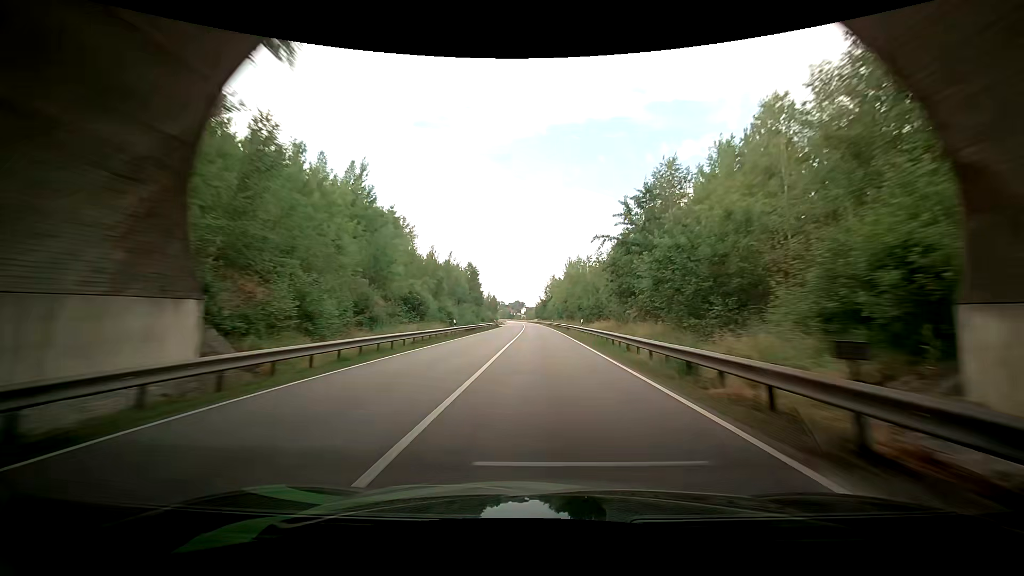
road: primary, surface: asphalt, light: Day
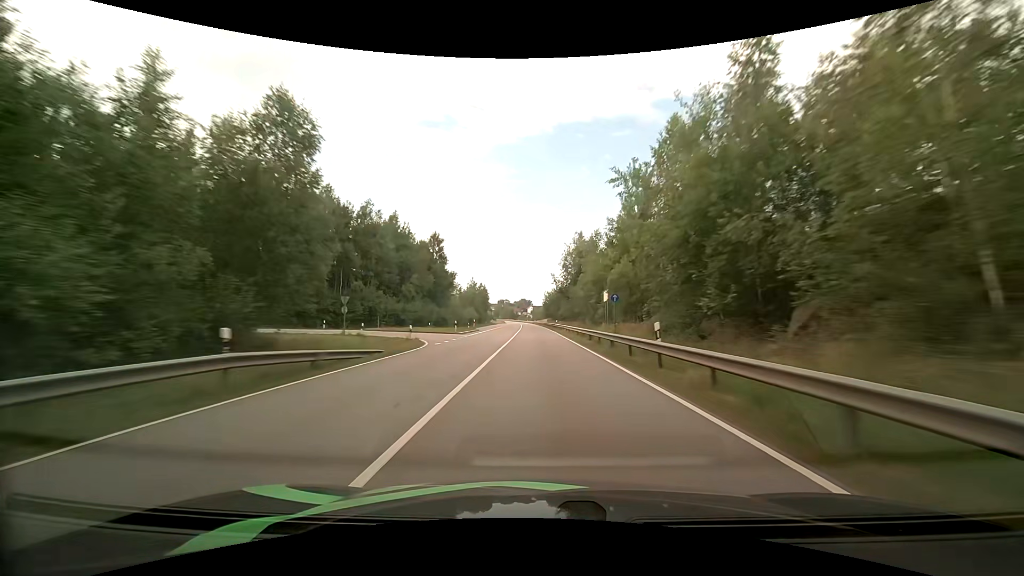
(-0.3, +72.3) m; -1°
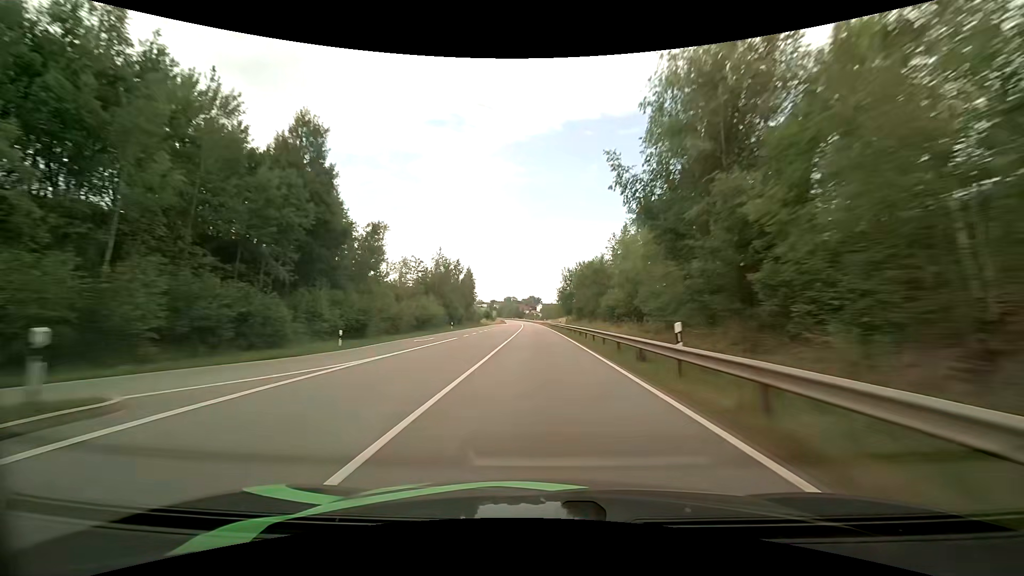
(-0.5, +54.5) m; -1°
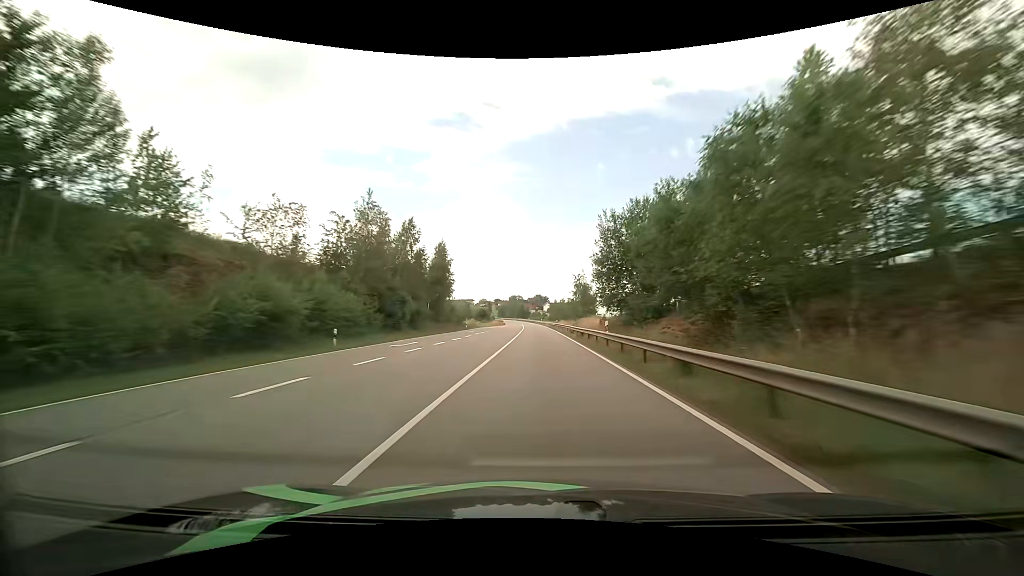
(-0.4, +36.2) m; -1°
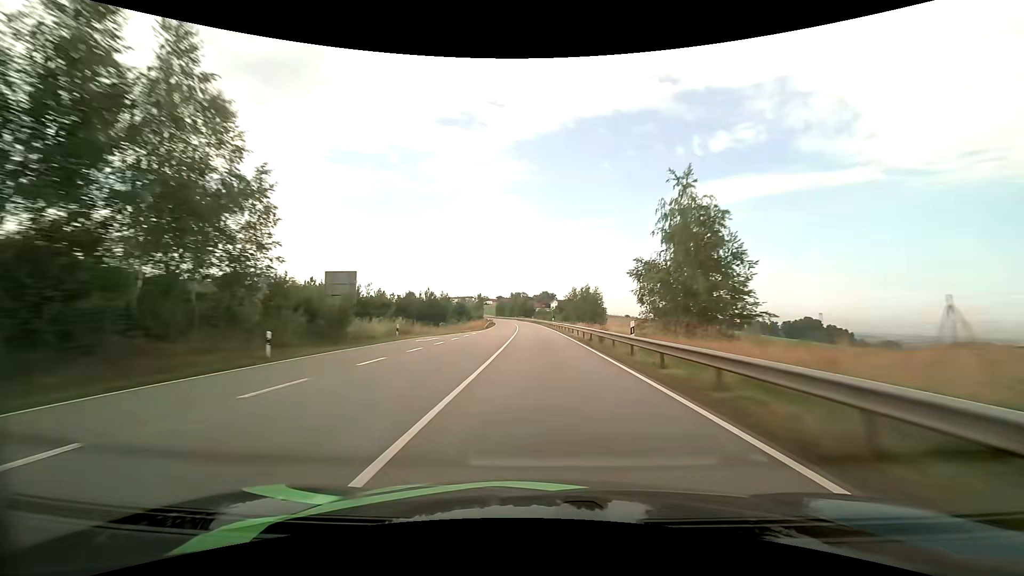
(-0.3, +53.9) m; -1°
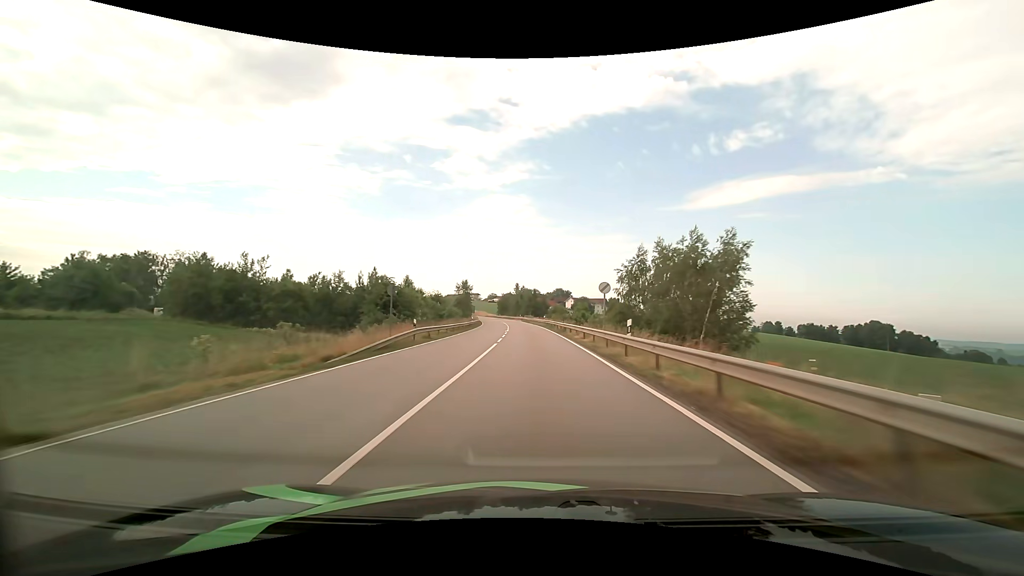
(-0.4, +52.8) m; -1°
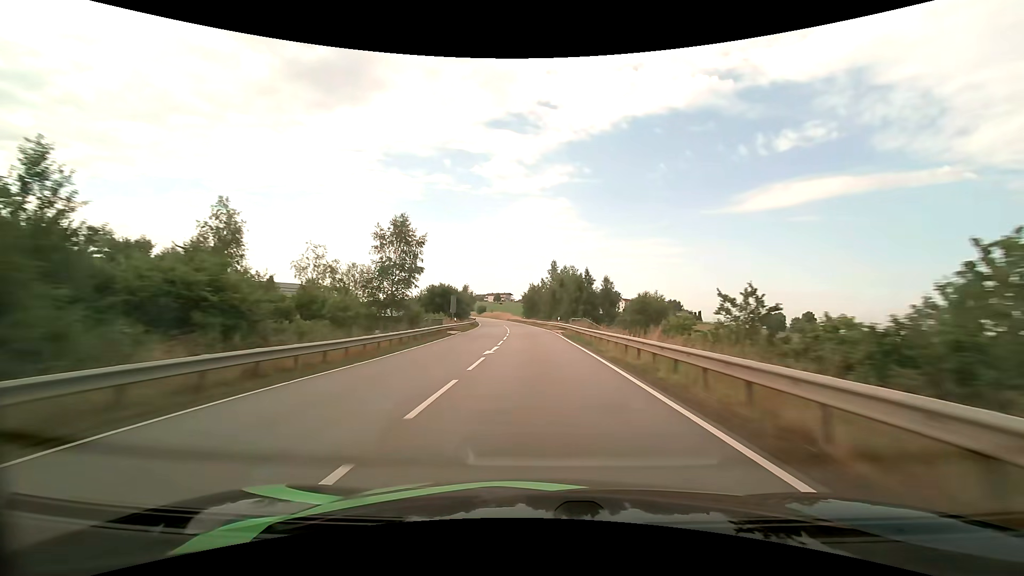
(-2.4, +68.5) m; -4°
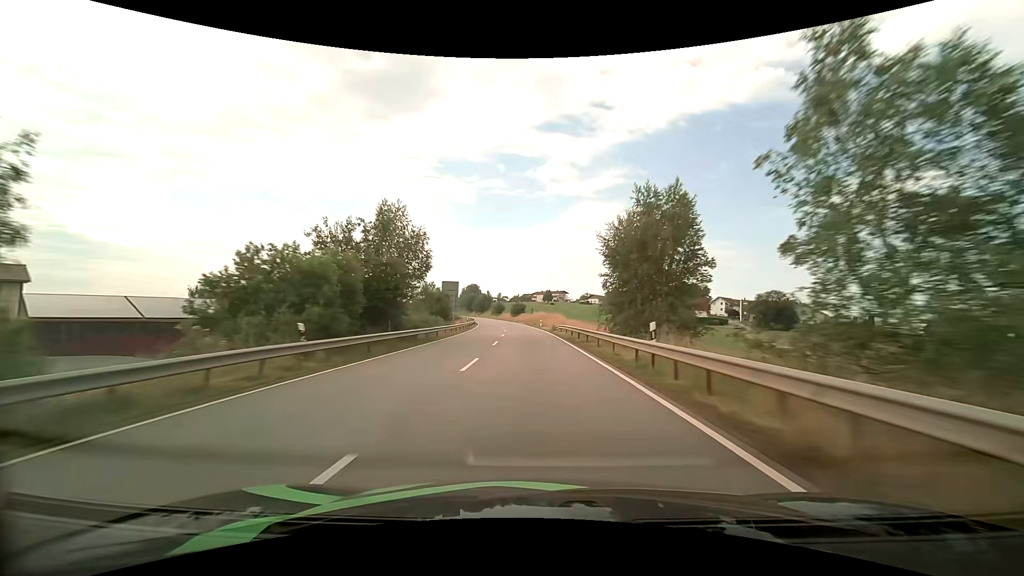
(-4.3, +84.9) m; -6°
(0, +10) (0, +20) (-1, +30) (-1, +40) (-2, +50) (-2, +60) (-3, +70) (-4, +80) (-5, +90) (-7, +100) m
